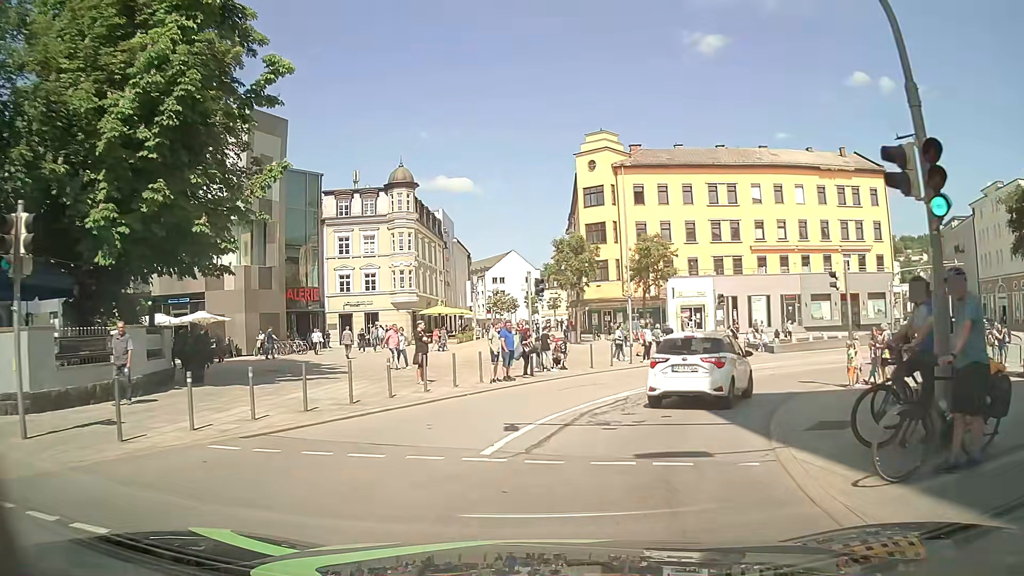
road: primary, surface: asphalt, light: Day
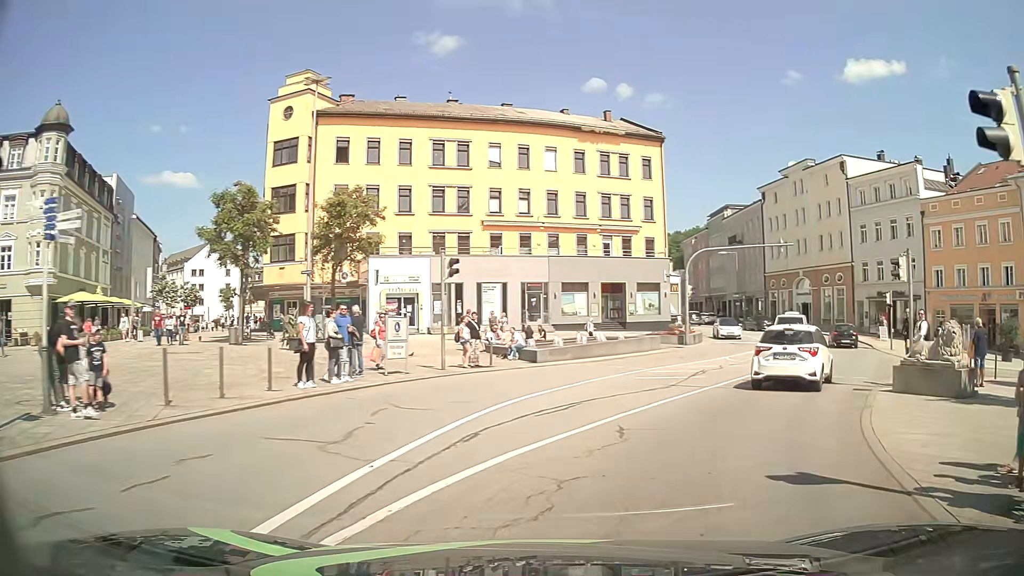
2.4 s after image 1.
(+2.5, +15.0) m; +24°
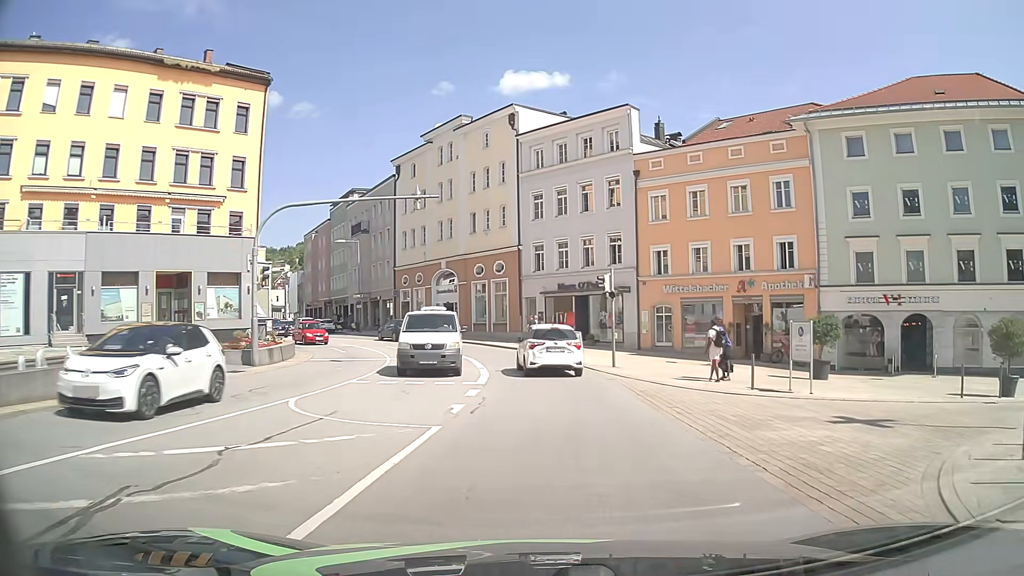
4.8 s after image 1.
(+5.0, +15.8) m; +31°
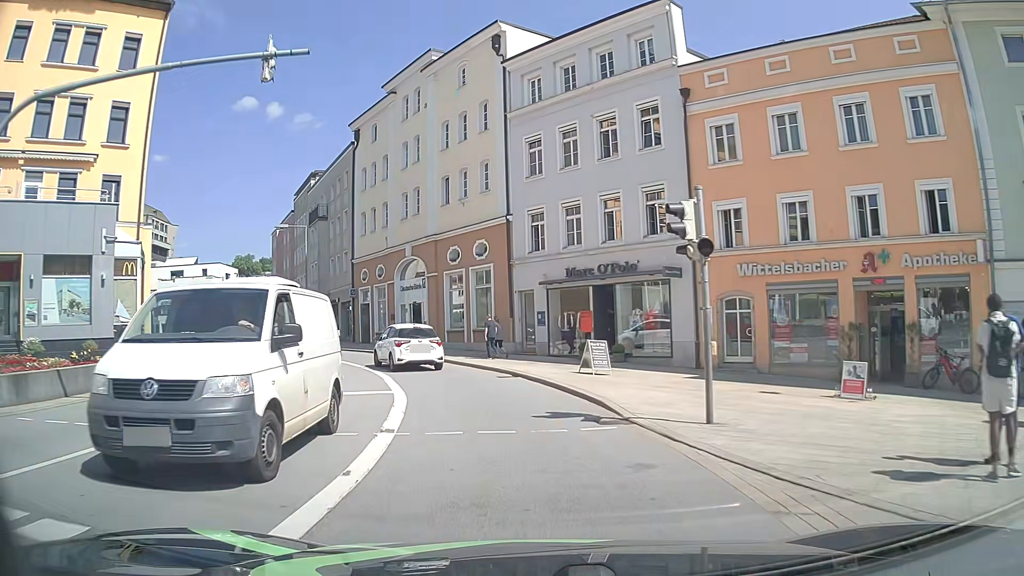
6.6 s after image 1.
(+0.3, +14.0) m; 0°
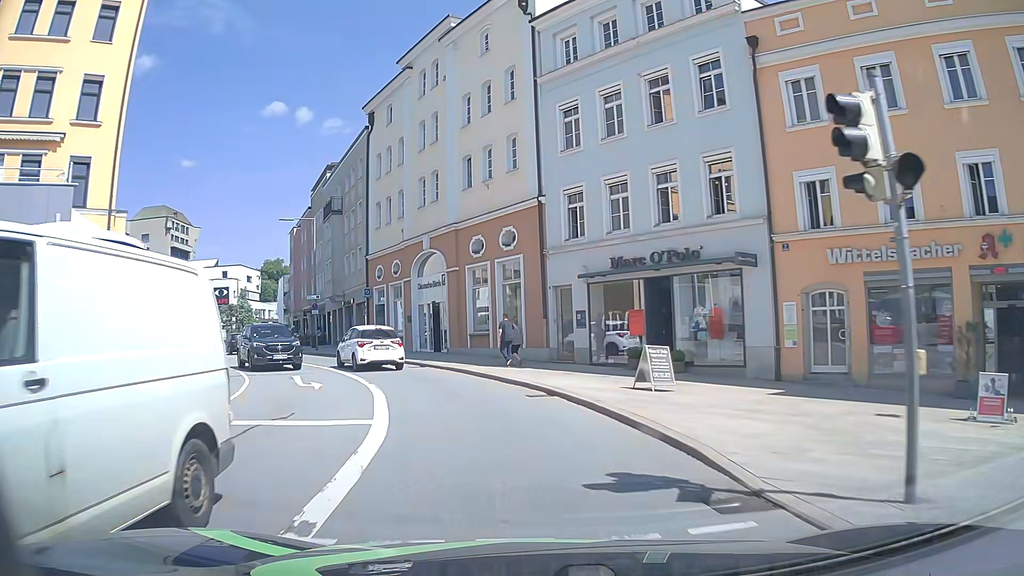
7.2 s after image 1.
(-0.1, +4.8) m; -3°
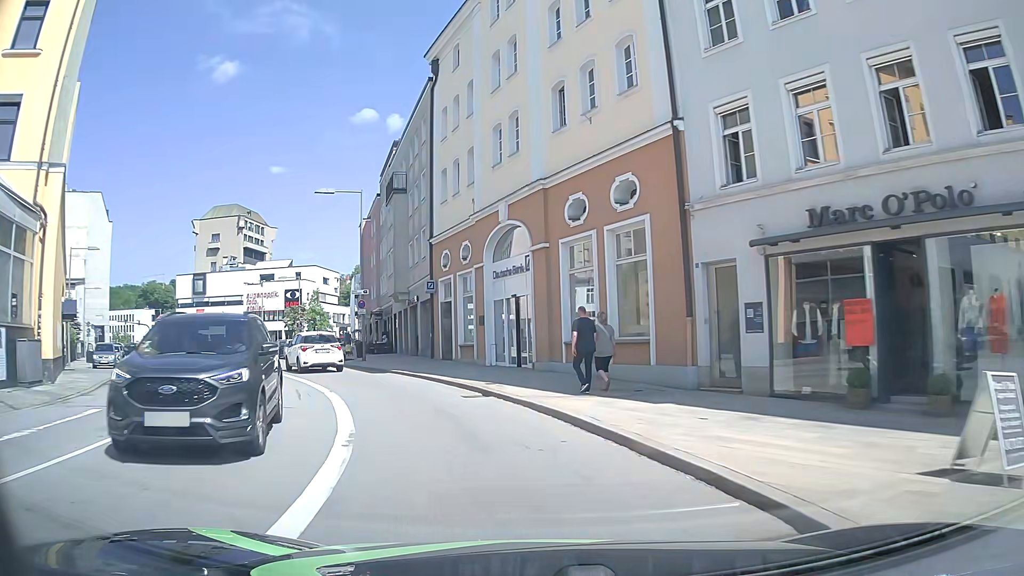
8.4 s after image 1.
(-0.6, +9.7) m; -8°
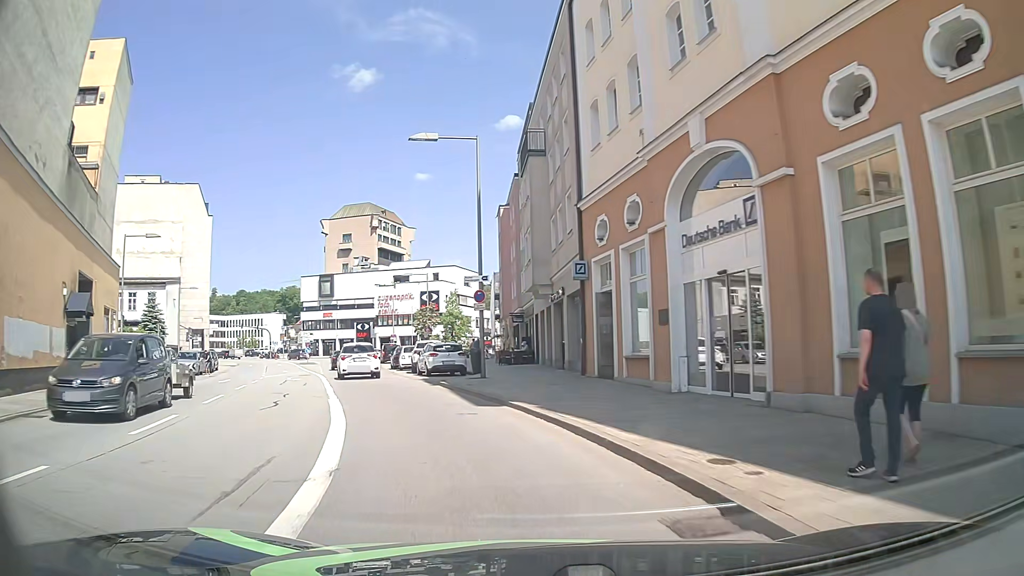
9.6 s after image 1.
(-1.0, +9.7) m; -13°
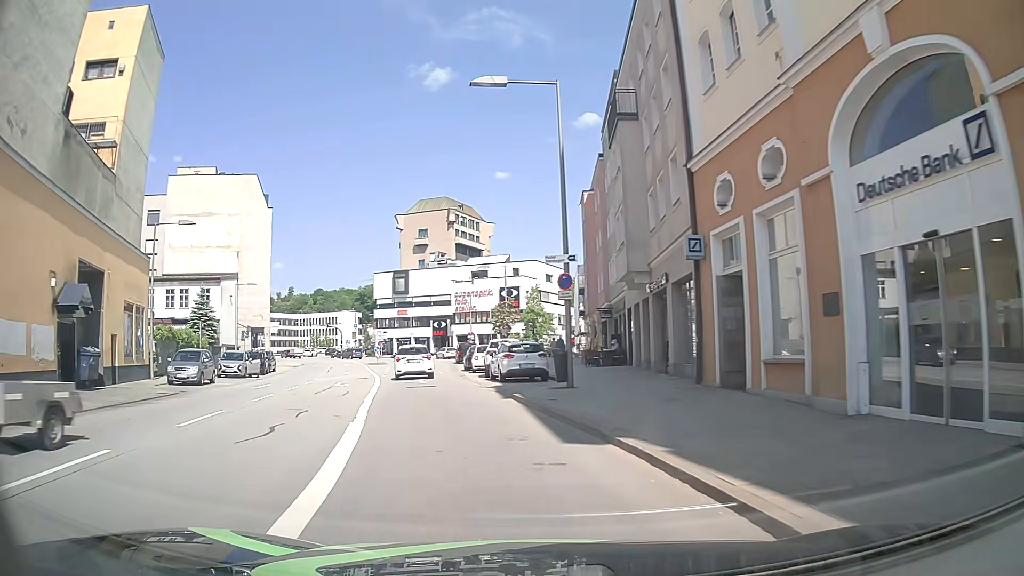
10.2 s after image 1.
(-0.3, +5.0) m; -7°
(-1, +10) (-3, +20) (-5, +29) (-7, +39) (-9, +49) (-11, +59) (-13, +69) (-16, +78) (-21, +87) (-28, +94) m
